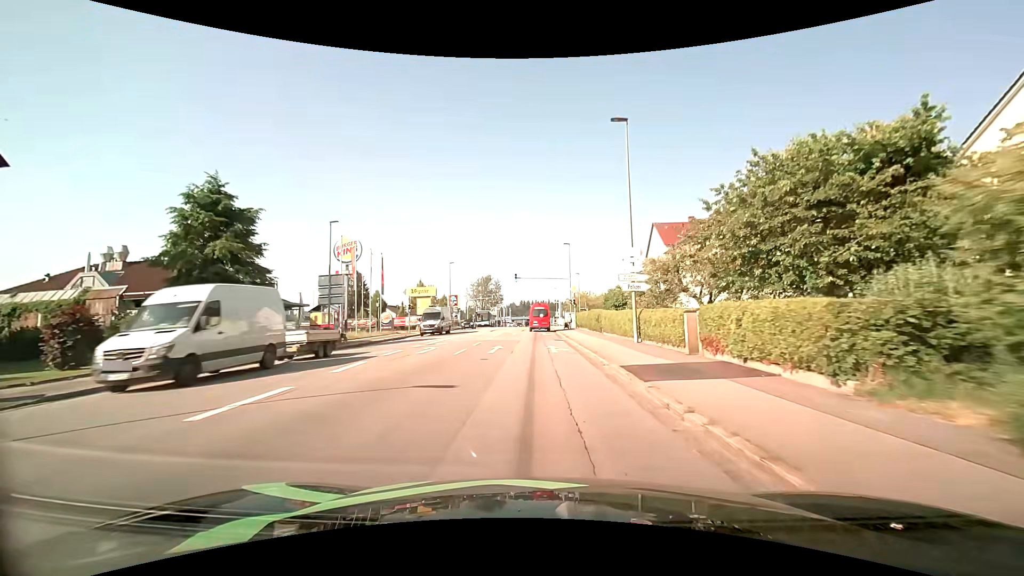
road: tertiary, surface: asphalt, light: Day
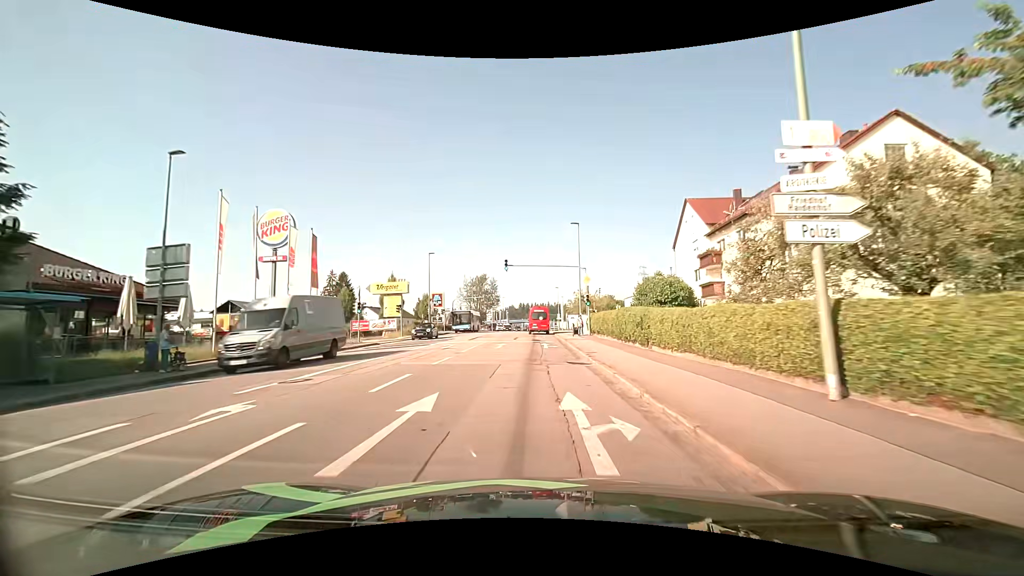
(+0.1, +14.8) m; 0°
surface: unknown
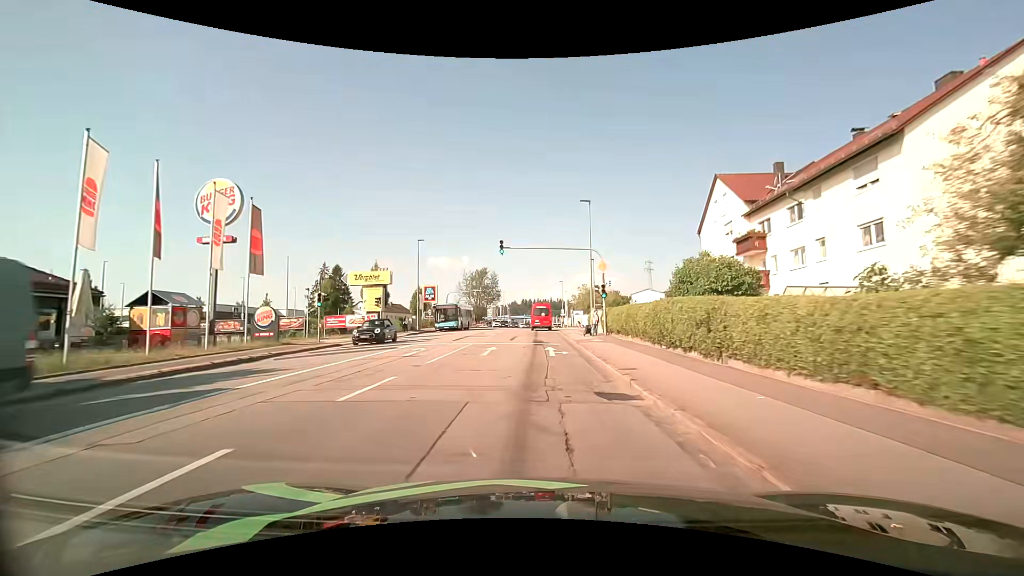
(0.0, +7.5) m; 0°
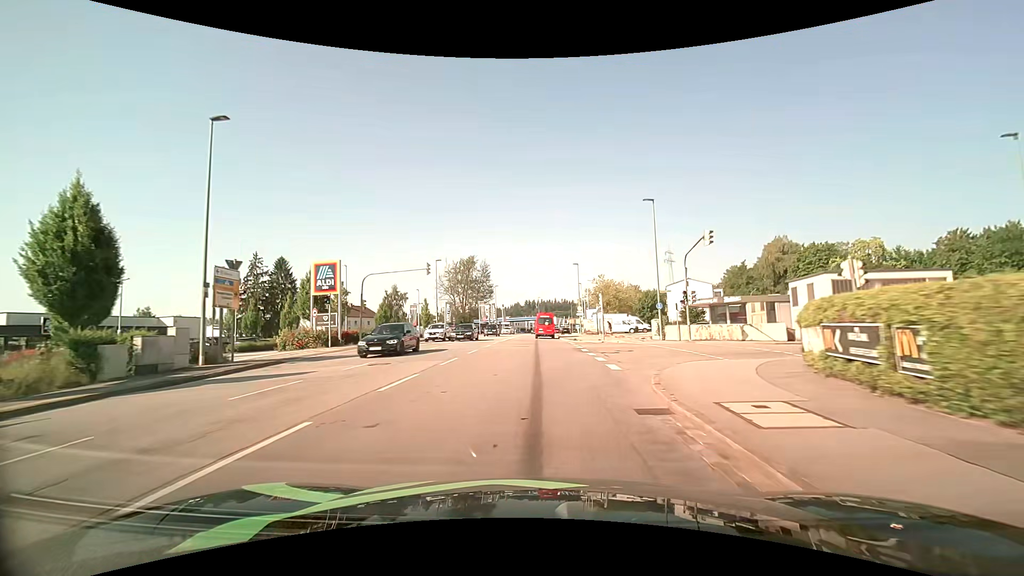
(0.0, +37.1) m; 0°
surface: asphalt
(0, +10) (0, +20) (0, +30) (0, +40) (0, +50) (0, +60) (0, +70) (+1, +80) (+1, +90) (+2, +100) m
